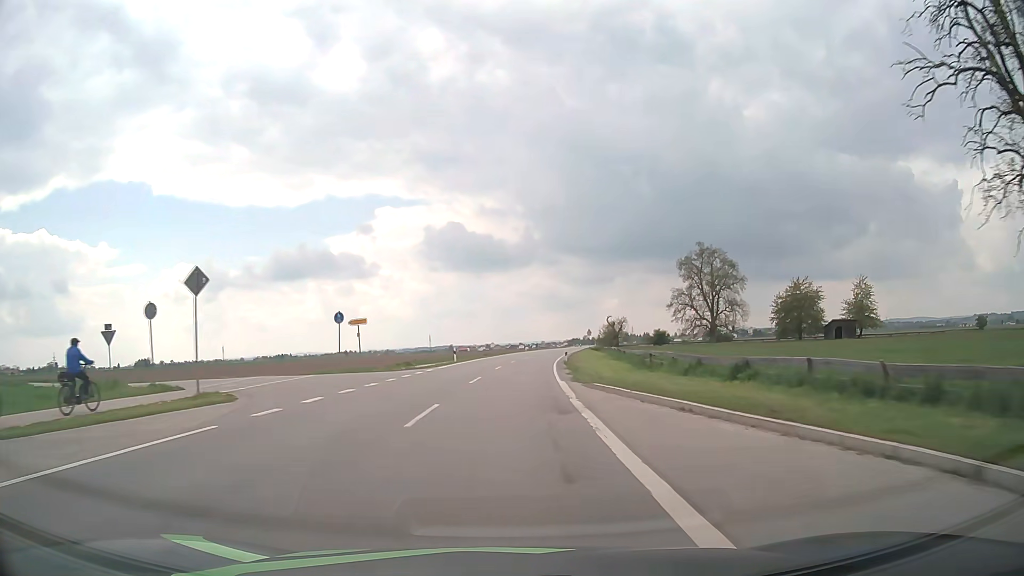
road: tertiary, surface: asphalt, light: Day
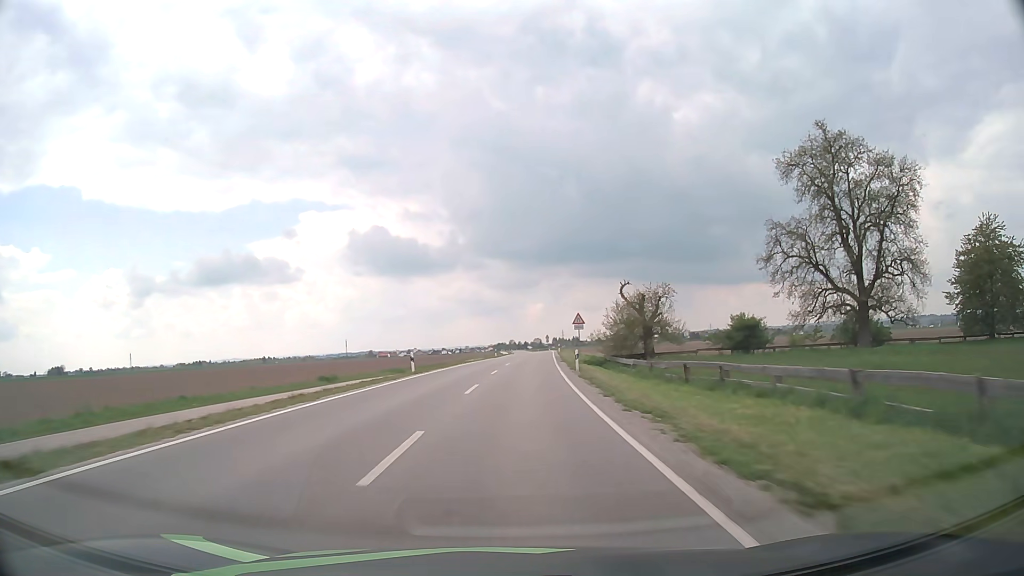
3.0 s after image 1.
(+3.3, +64.7) m; +6°
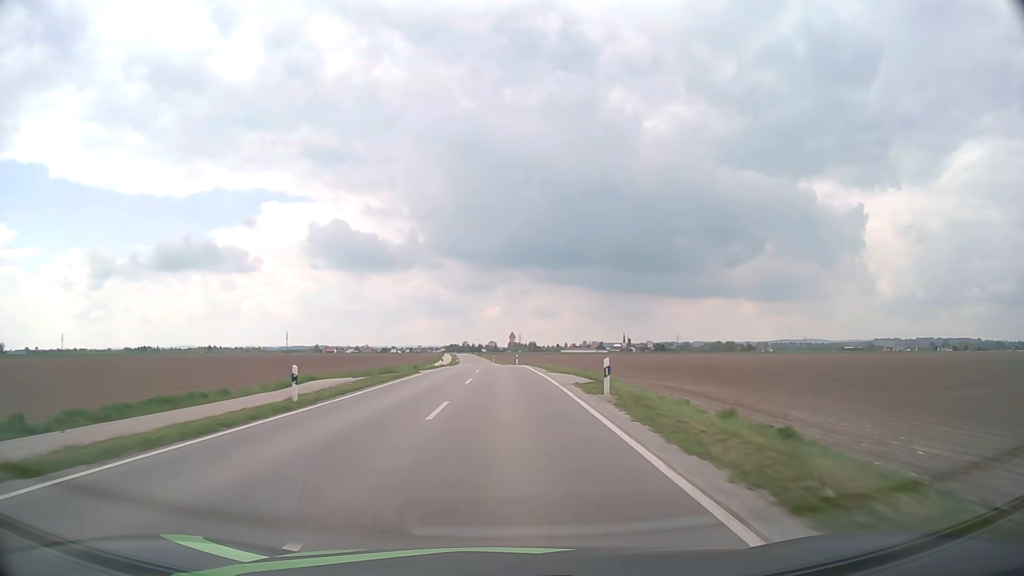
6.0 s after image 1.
(+2.8, +66.1) m; +4°
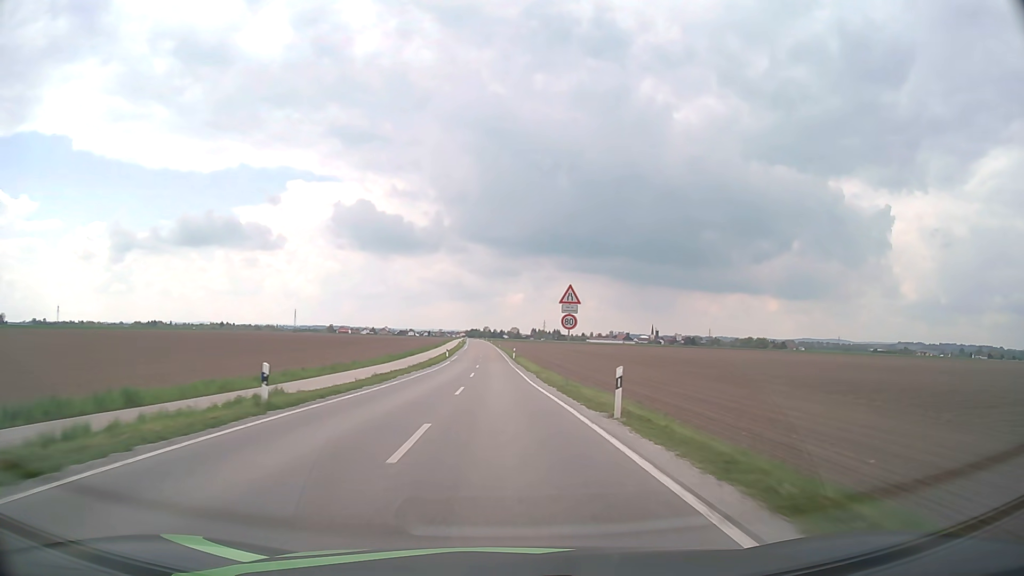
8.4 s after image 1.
(-0.6, +53.0) m; -2°
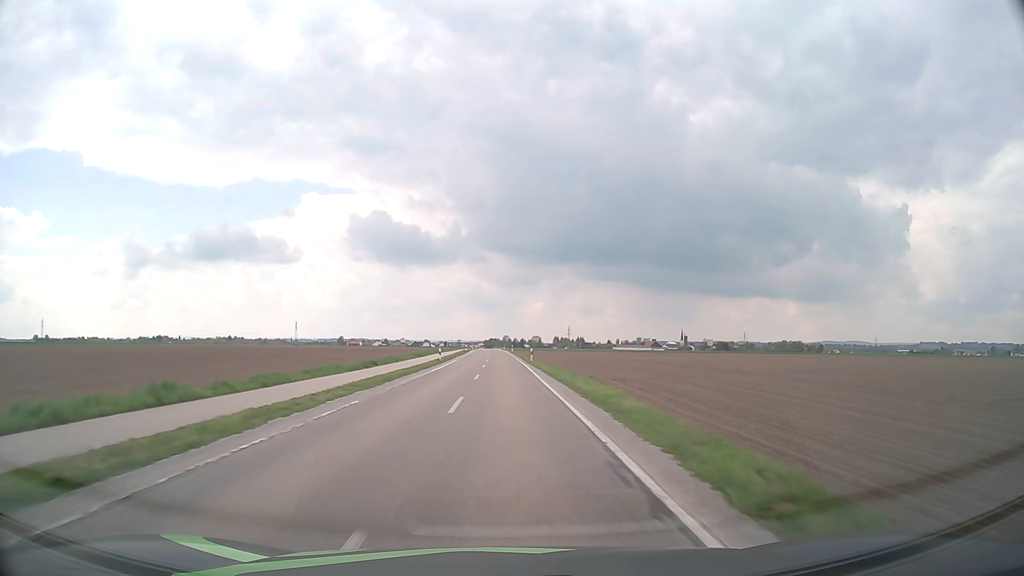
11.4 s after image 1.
(-1.6, +67.1) m; -2°
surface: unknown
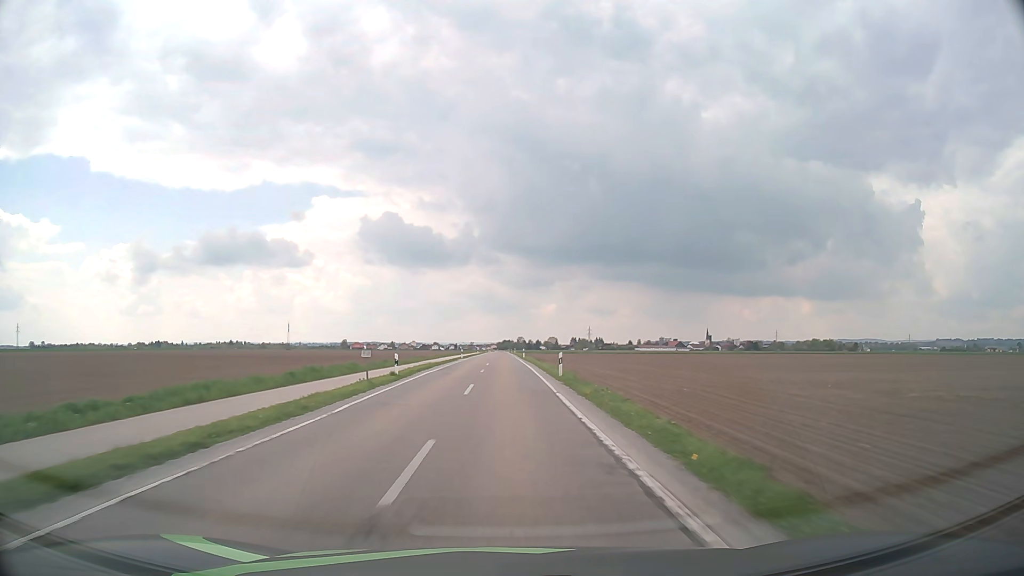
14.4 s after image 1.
(-0.8, +67.4) m; -1°
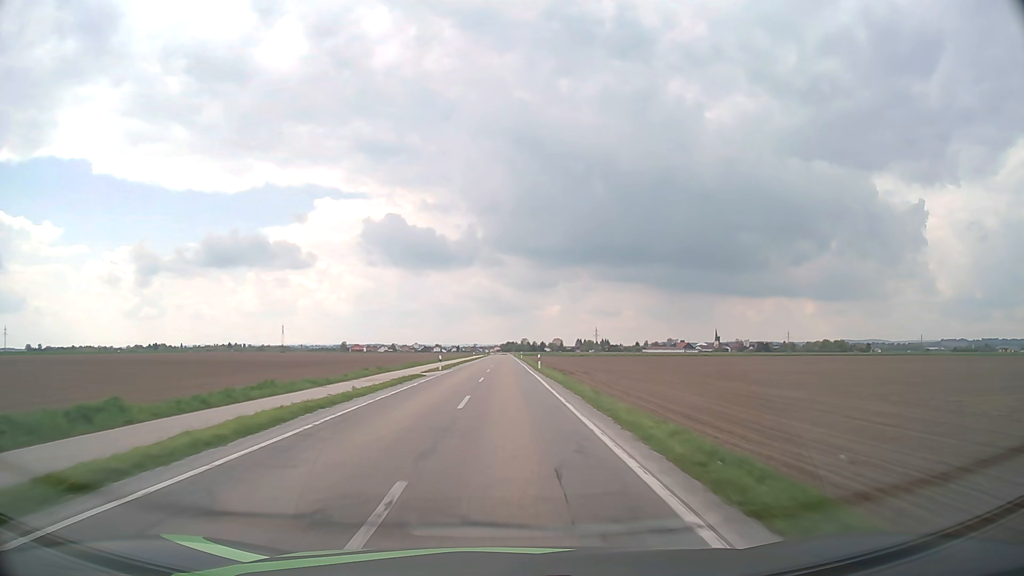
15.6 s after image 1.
(-0.1, +26.9) m; 0°
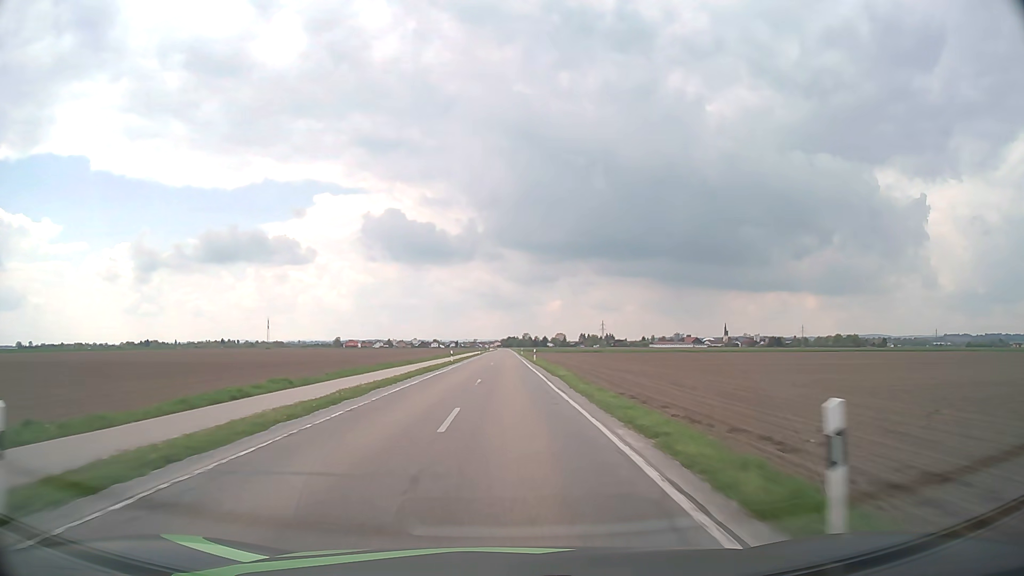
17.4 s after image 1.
(-0.1, +40.5) m; 0°
(0, +10) (0, +20) (0, +30) (0, +40) (0, +50) (0, +60) (0, +70) (0, +80) (0, +90) (0, +100) m
